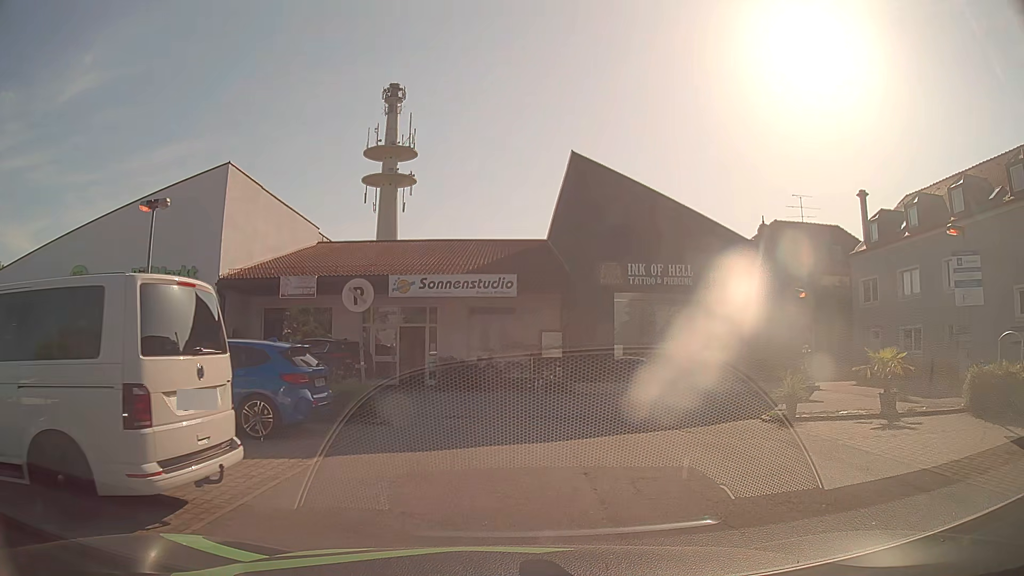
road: service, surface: asphalt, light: Day
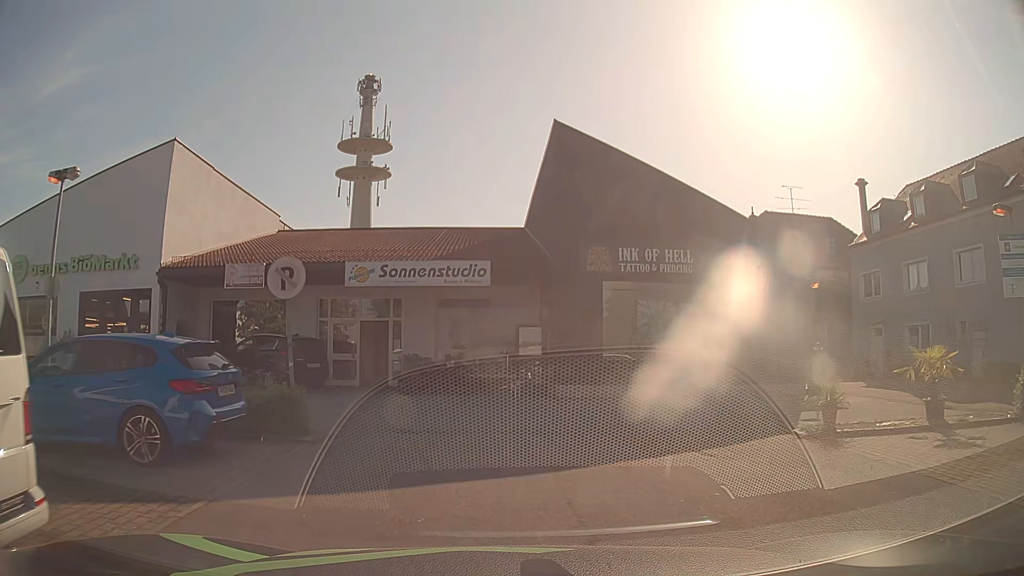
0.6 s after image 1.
(+0.1, +2.7) m; +2°
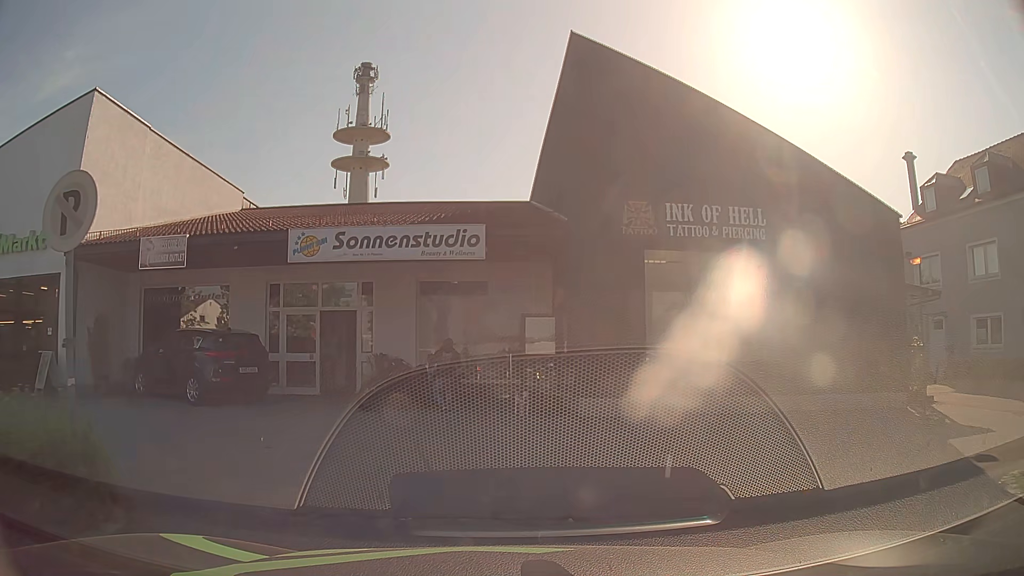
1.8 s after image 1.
(+0.1, +5.1) m; 0°
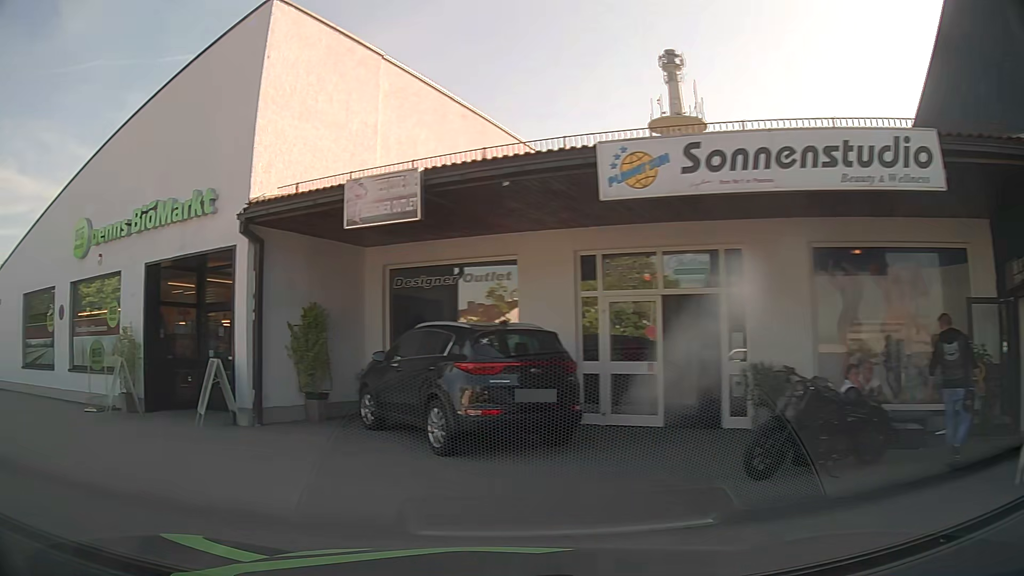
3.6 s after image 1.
(-1.1, +6.3) m; -29°
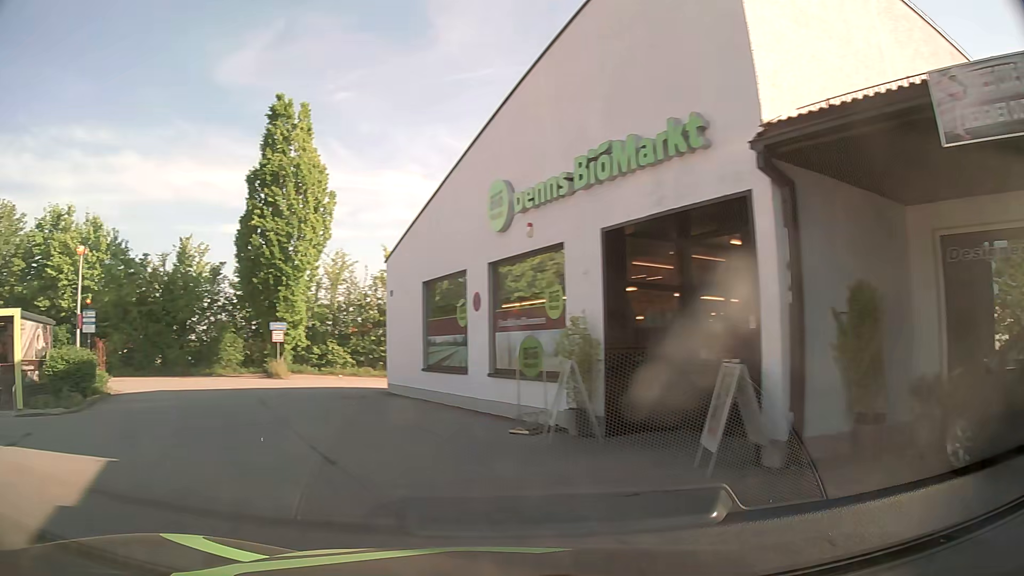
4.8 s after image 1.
(-1.4, +4.1) m; -38°
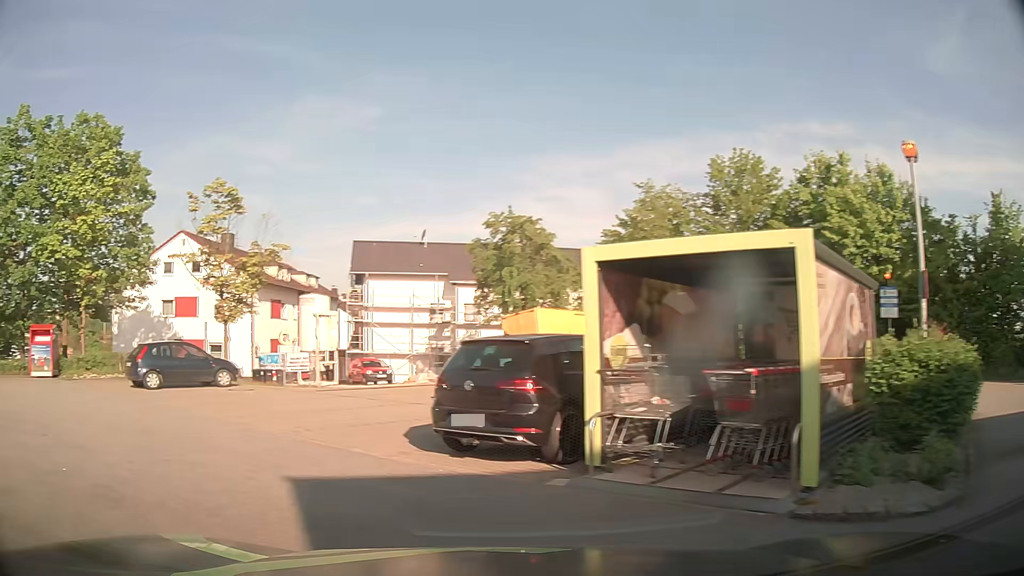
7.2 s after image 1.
(-5.0, +8.3) m; -65°
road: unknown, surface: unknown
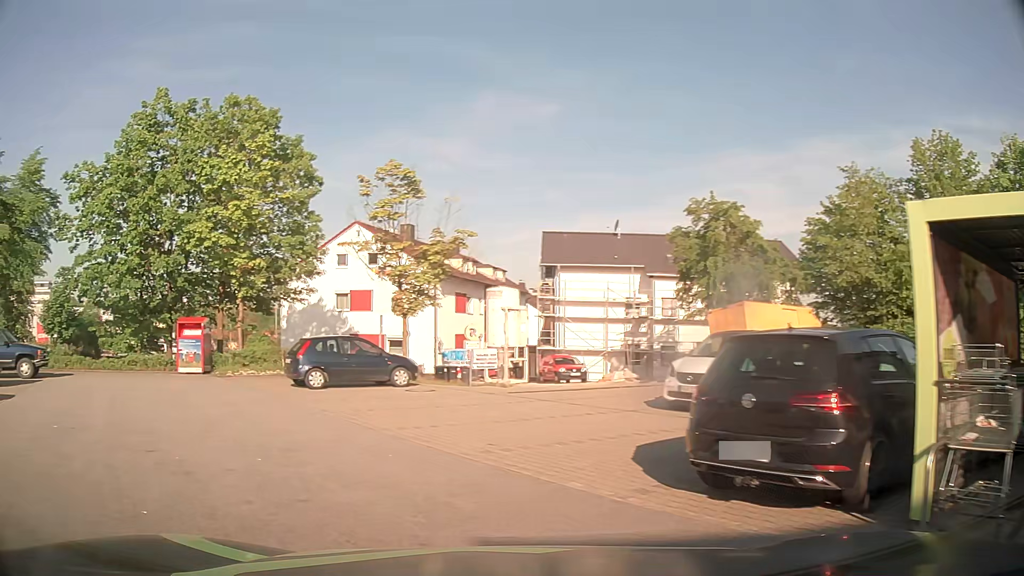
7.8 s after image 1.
(-0.4, +2.4) m; -17°
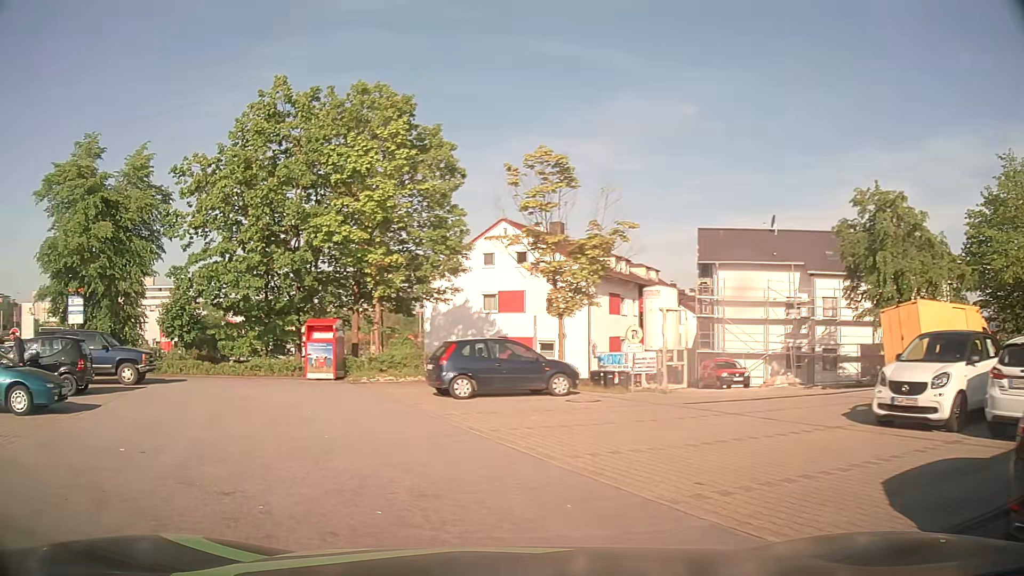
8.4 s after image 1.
(-0.2, +2.3) m; -11°
